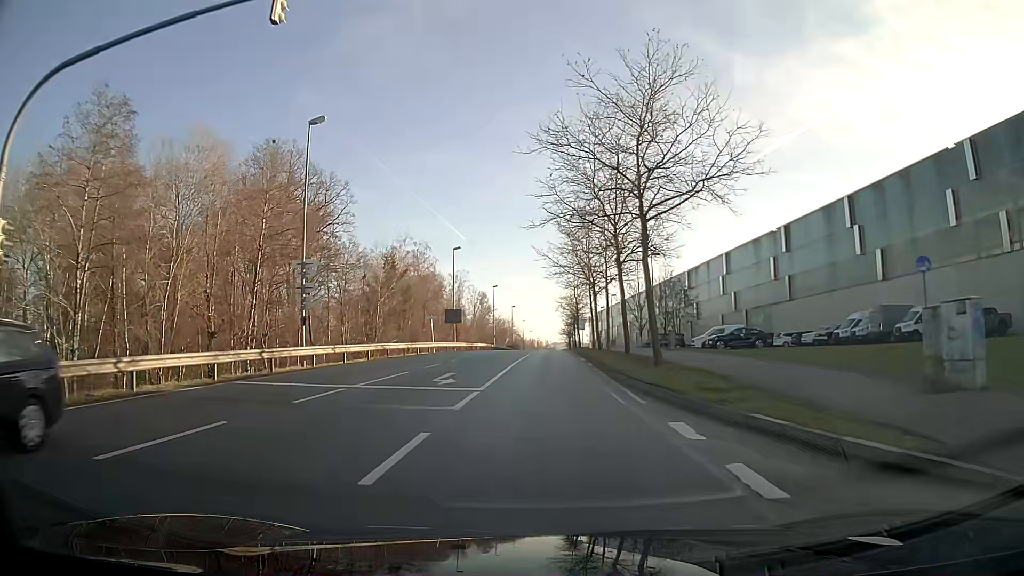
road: secondary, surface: asphalt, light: Day
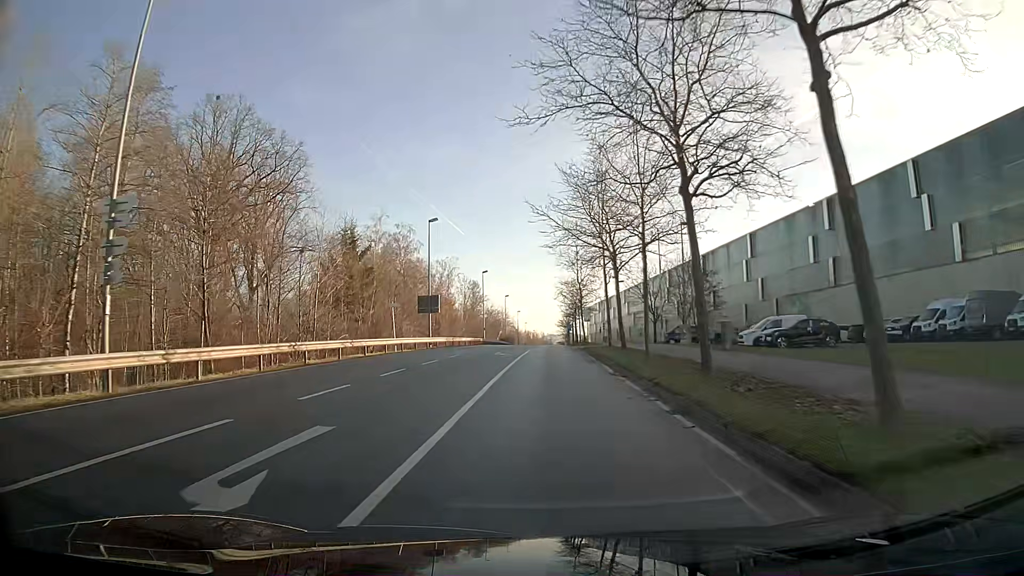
(+0.1, +13.4) m; +1°
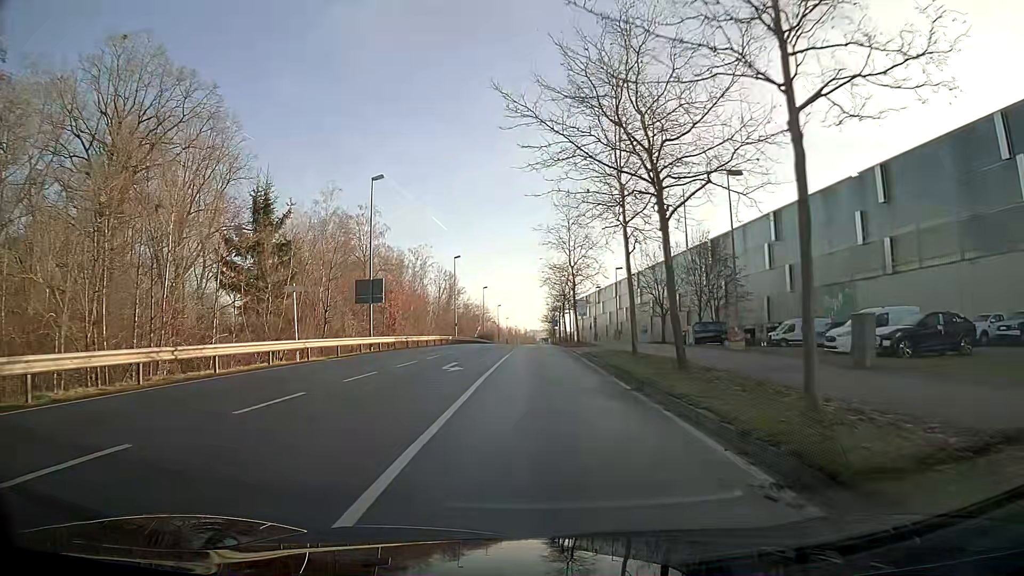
(+0.2, +14.5) m; +1°
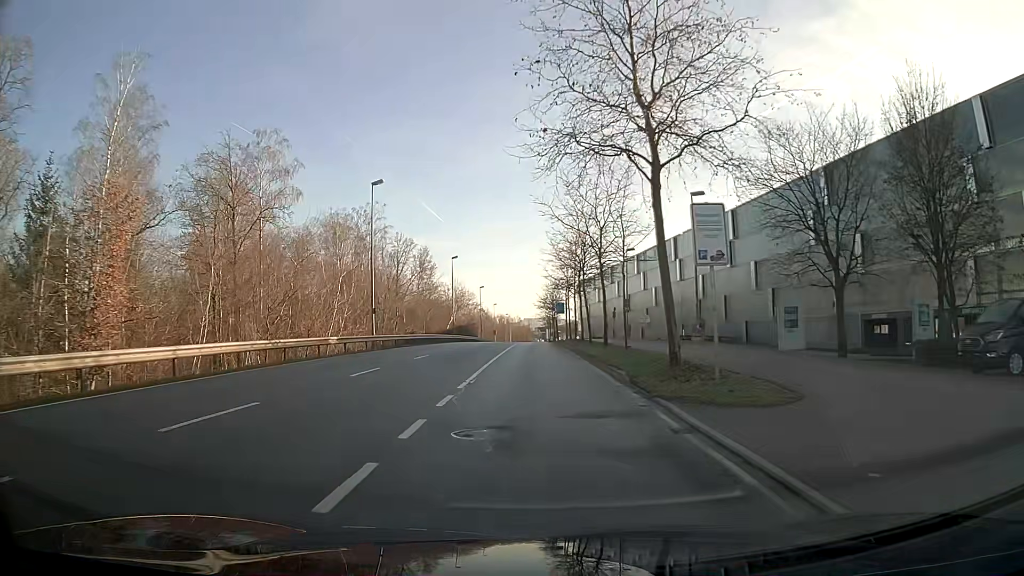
(0.0, +38.3) m; 0°
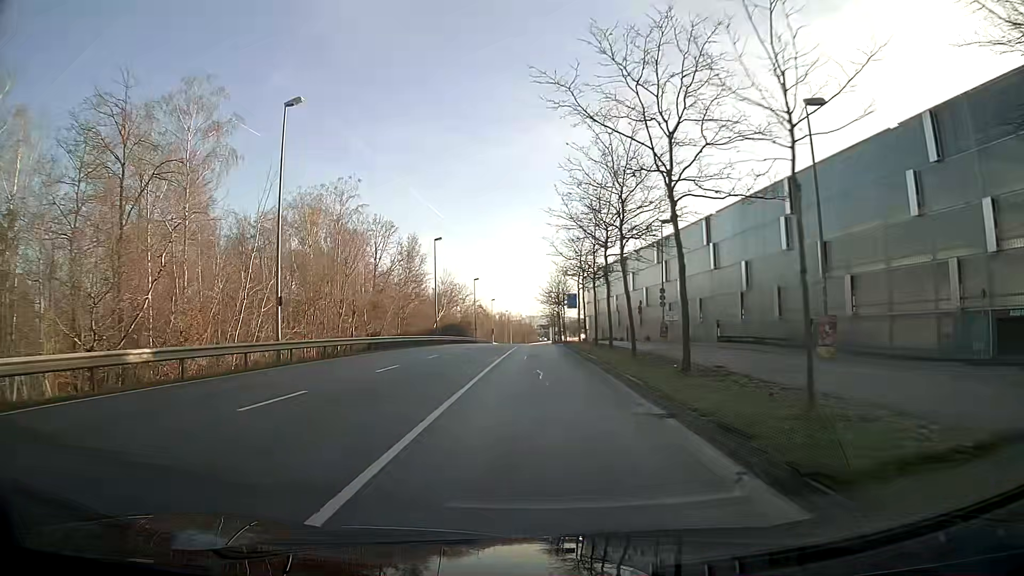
(0.0, +15.8) m; 0°
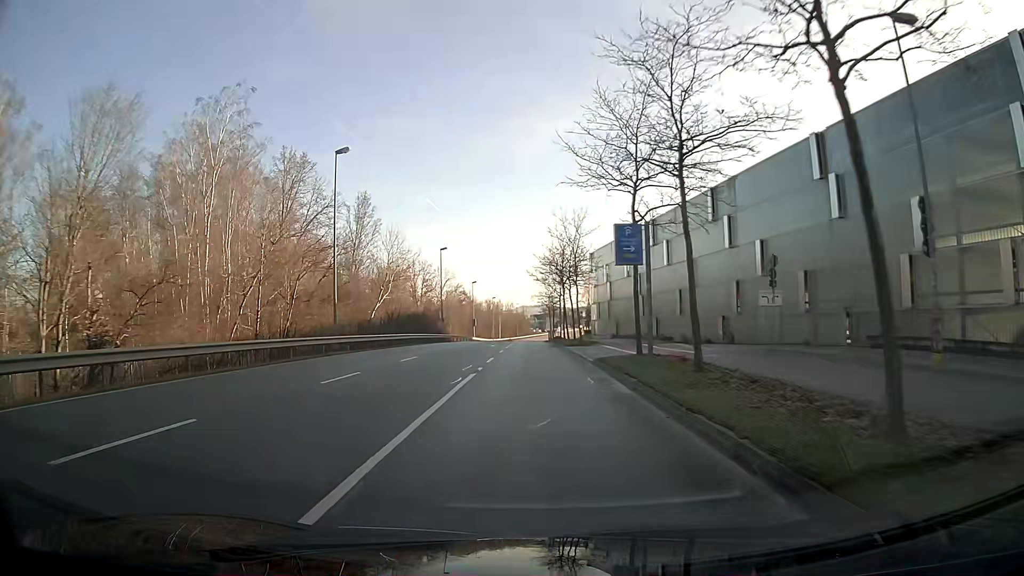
(+0.1, +31.7) m; 0°
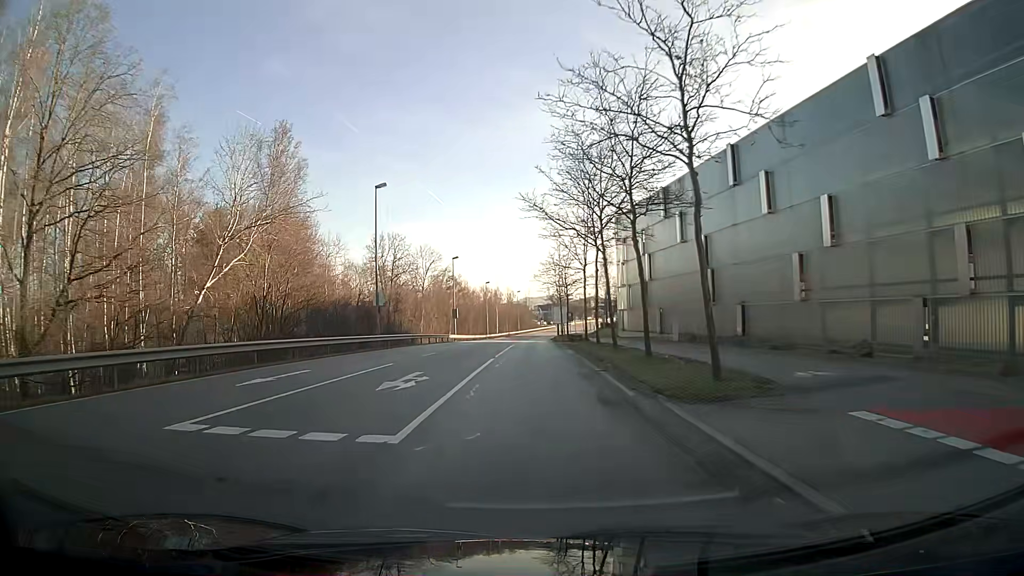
(-0.1, +31.7) m; 0°
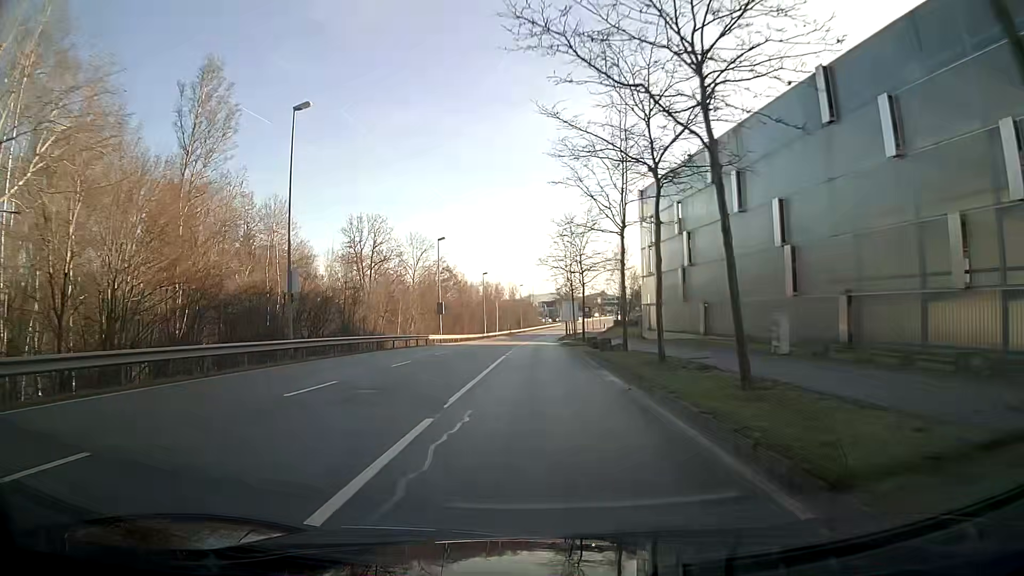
(-0.1, +16.1) m; 0°
